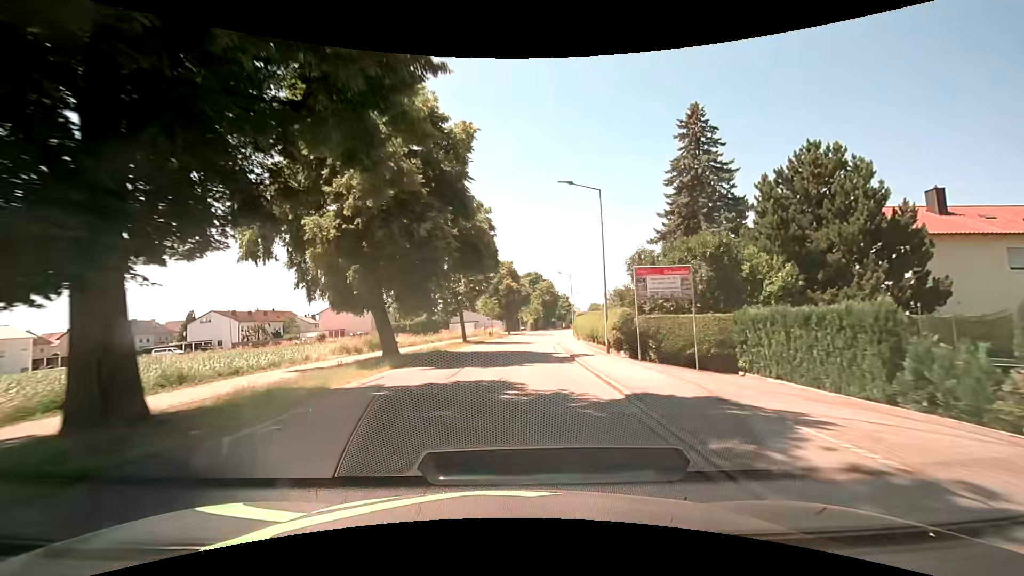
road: unclassified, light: Day
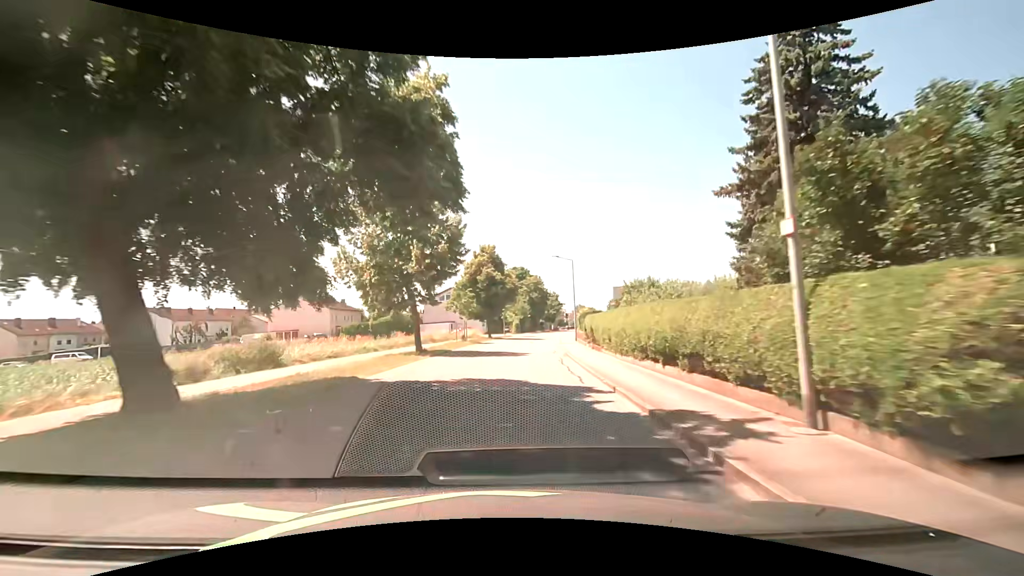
(+0.3, +14.3) m; +2°
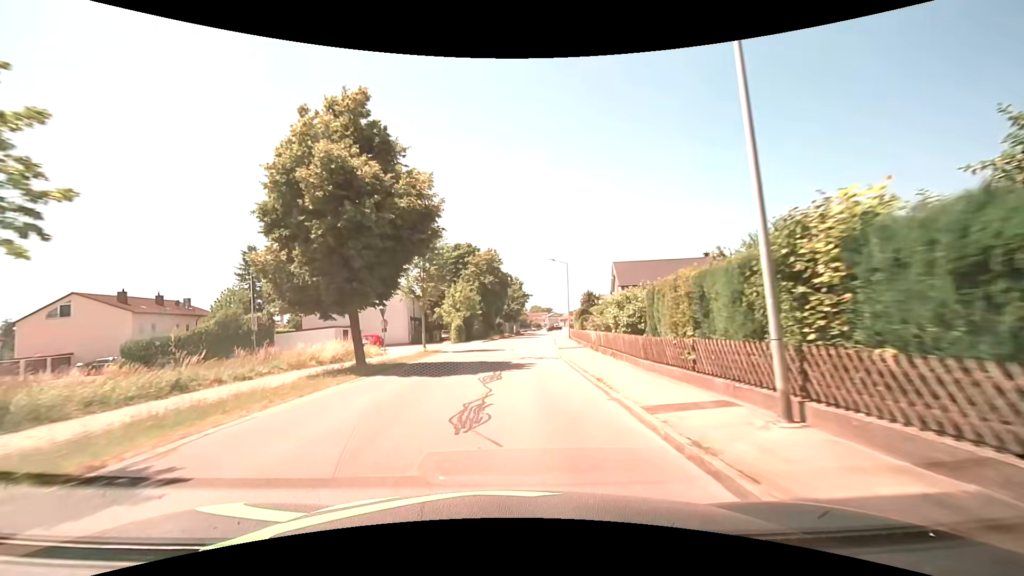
(+1.6, +35.7) m; +6°
(0, +10) (0, +20) (+1, +30) (+1, +40) (+2, +50) (+3, +60) (+5, +70) (+6, +80) (+8, +89) (+10, +99) m
